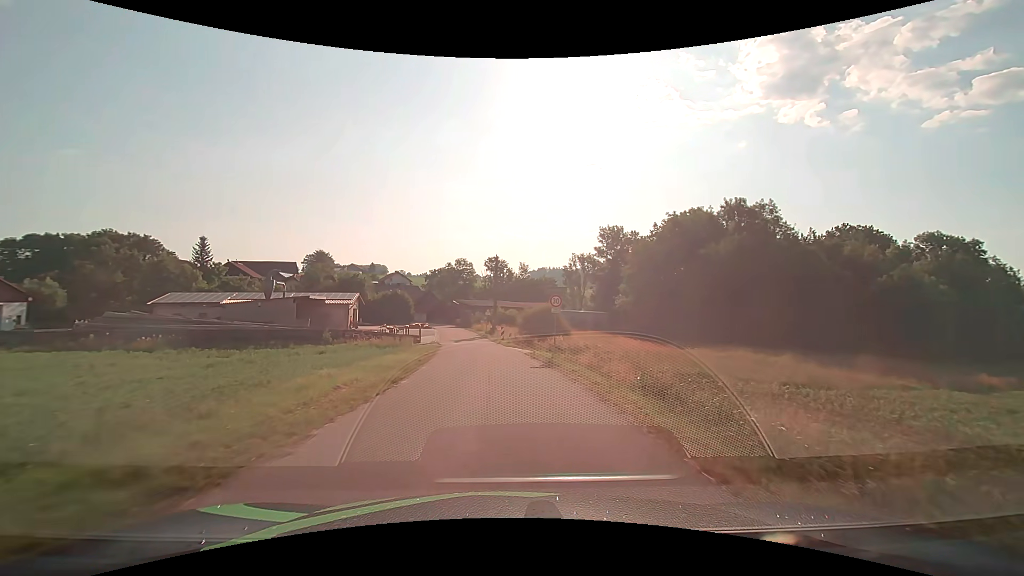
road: unclassified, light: Day
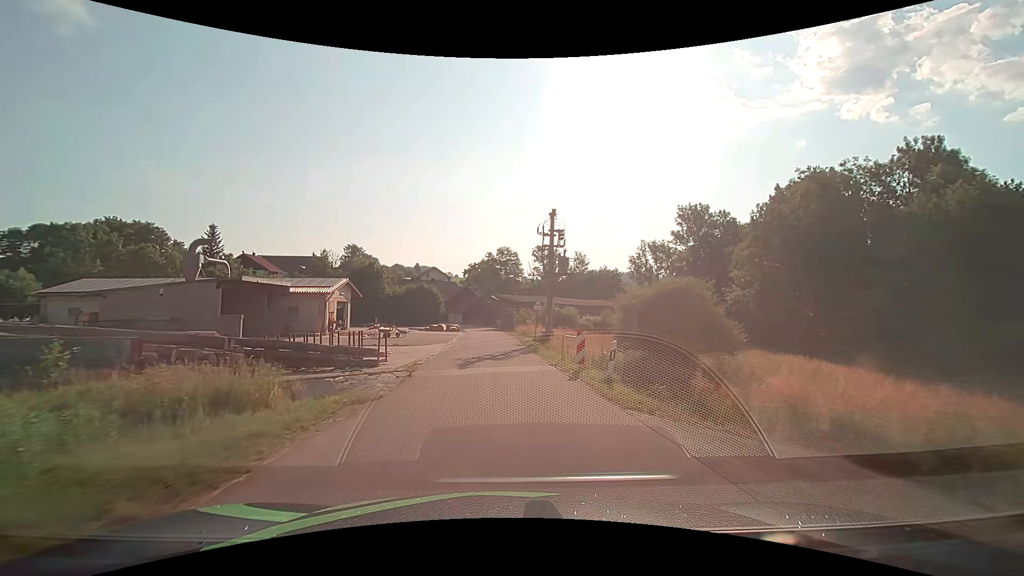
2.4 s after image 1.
(-0.9, +24.7) m; -5°
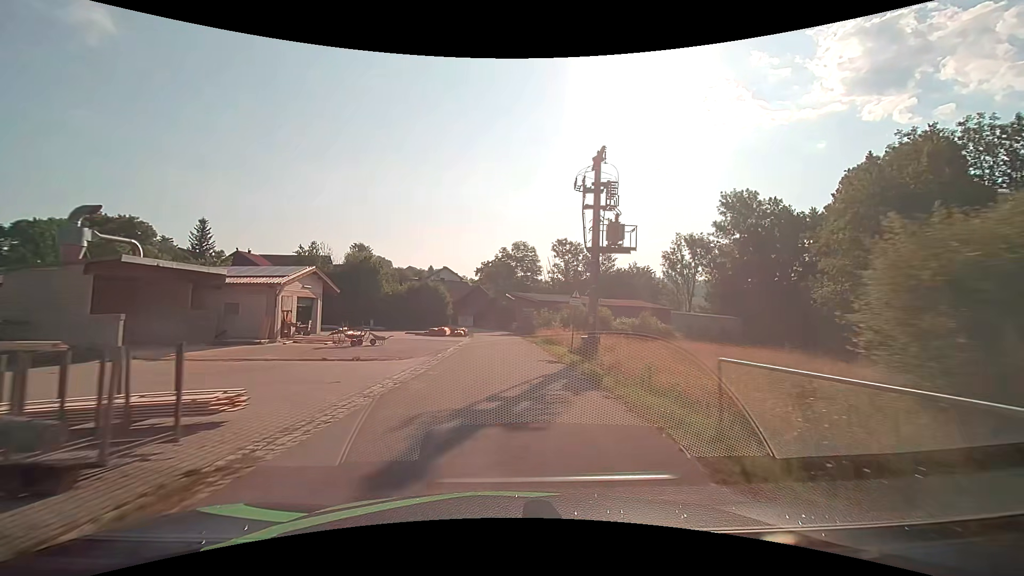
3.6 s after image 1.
(-0.2, +12.6) m; -2°
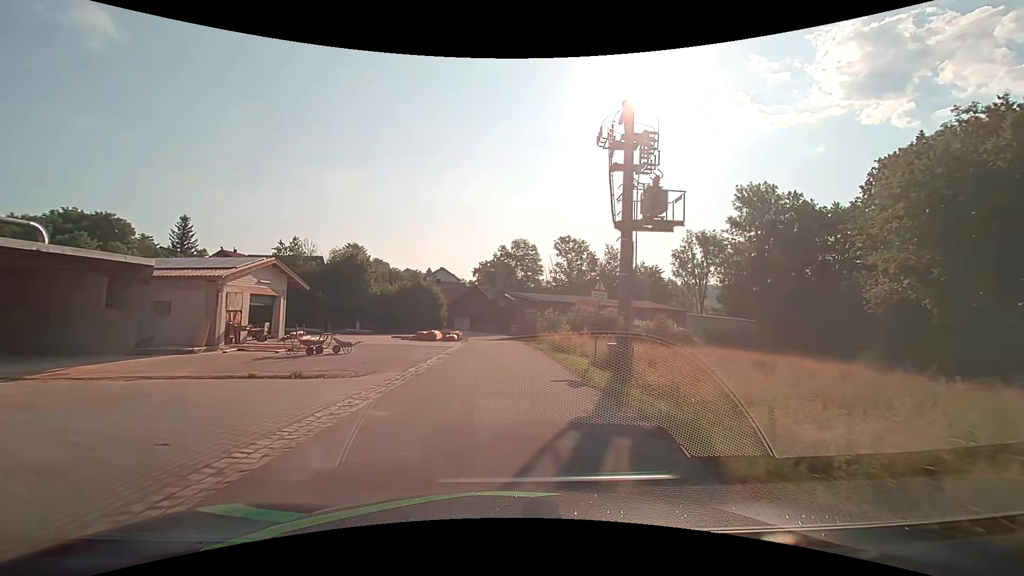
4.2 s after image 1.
(0.0, +6.3) m; 0°
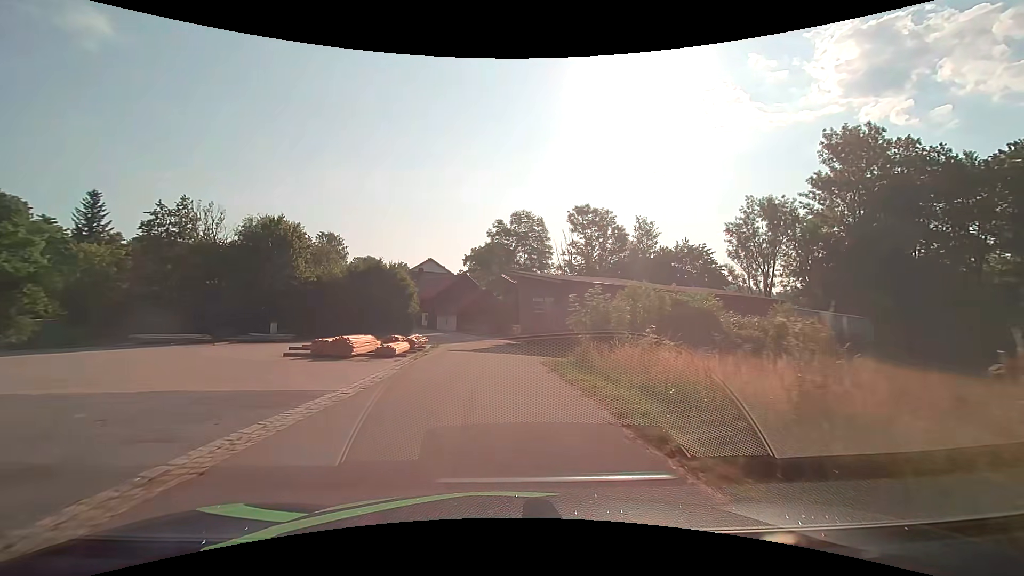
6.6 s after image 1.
(+0.2, +23.1) m; 0°
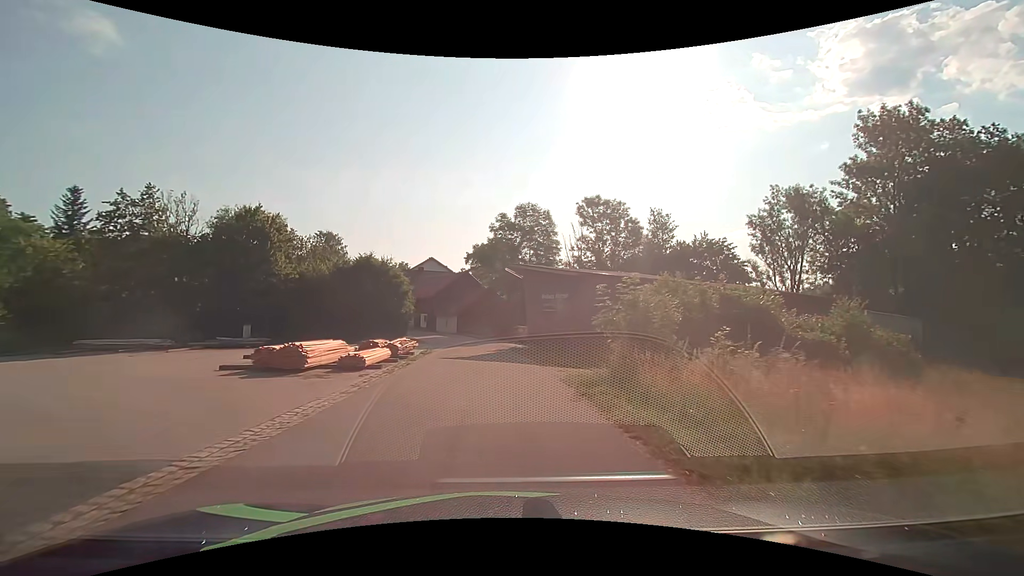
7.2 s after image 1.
(0.0, +5.2) m; 0°
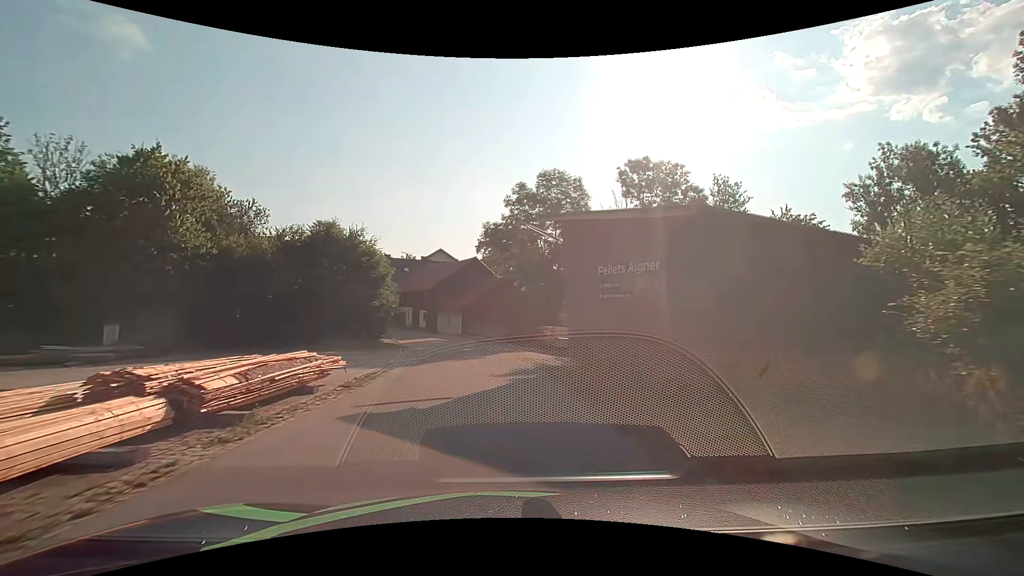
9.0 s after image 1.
(-0.2, +14.7) m; -2°
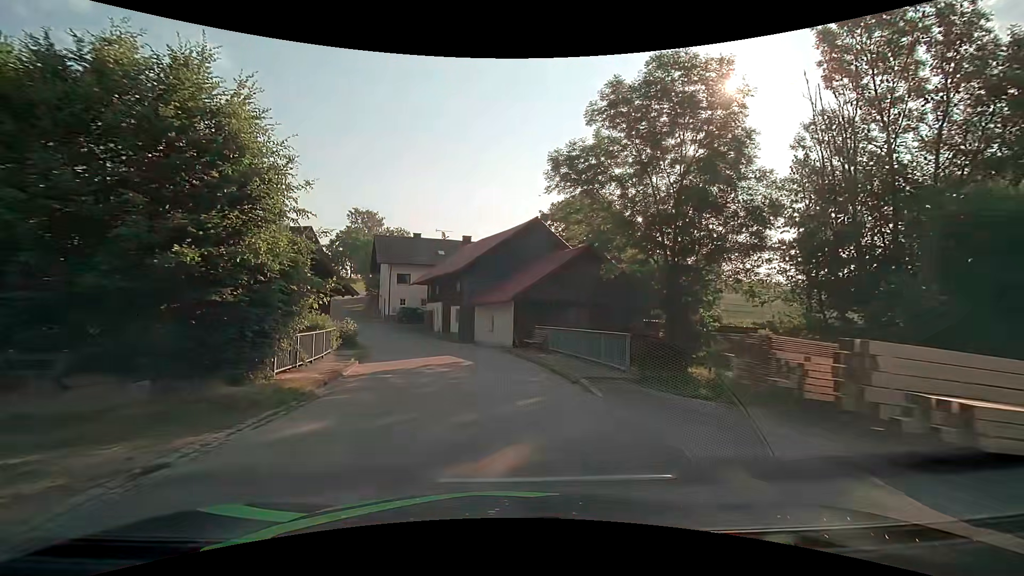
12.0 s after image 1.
(-1.4, +23.2) m; -7°
(0, +10) (-2, +20) (-5, +29) (-9, +39) (-13, +47) (-18, +56) (-21, +66) (-23, +76) (-24, +86) (-26, +96) m
